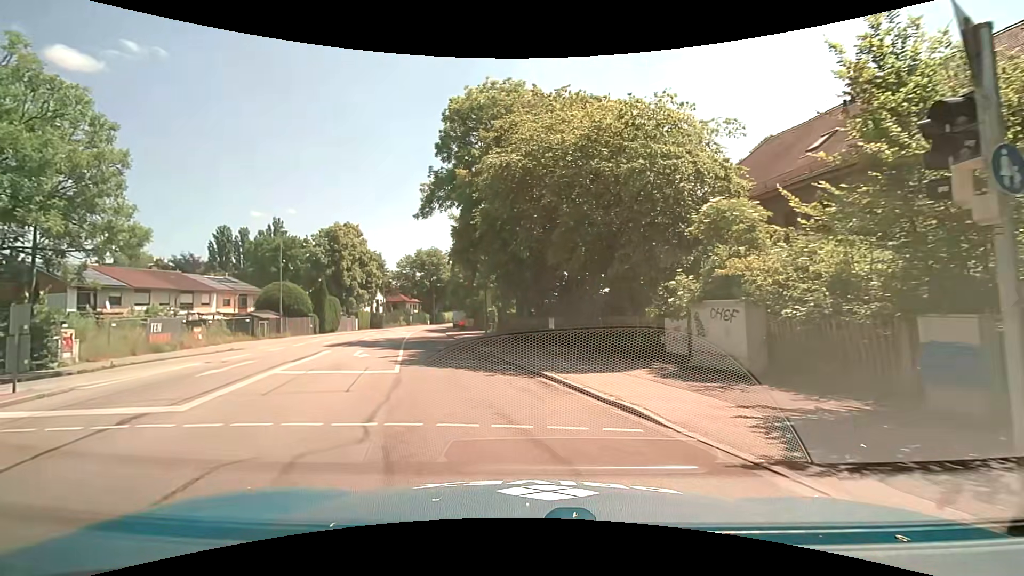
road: tertiary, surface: asphalt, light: Day
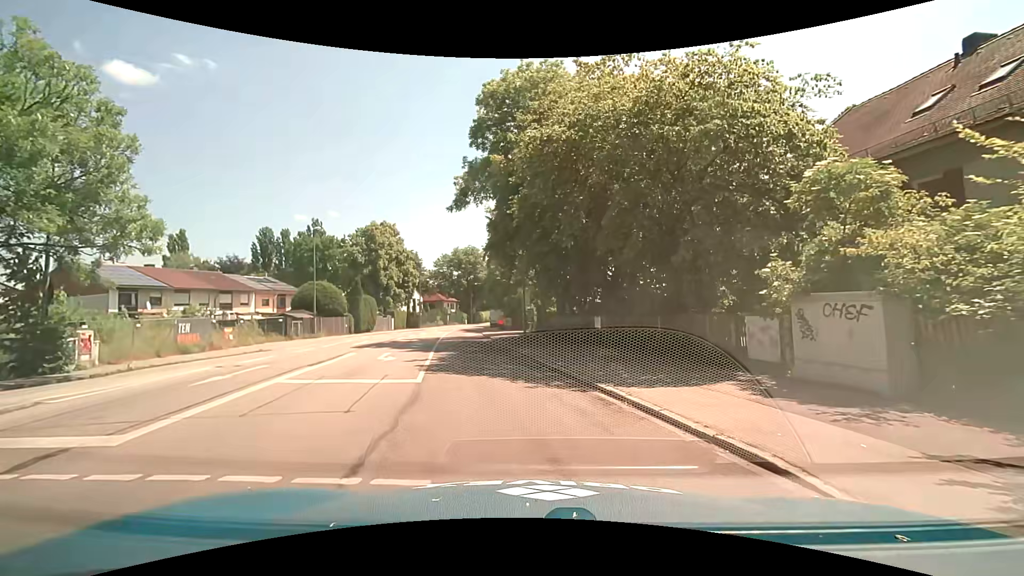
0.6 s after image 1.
(-0.2, +2.5) m; -6°
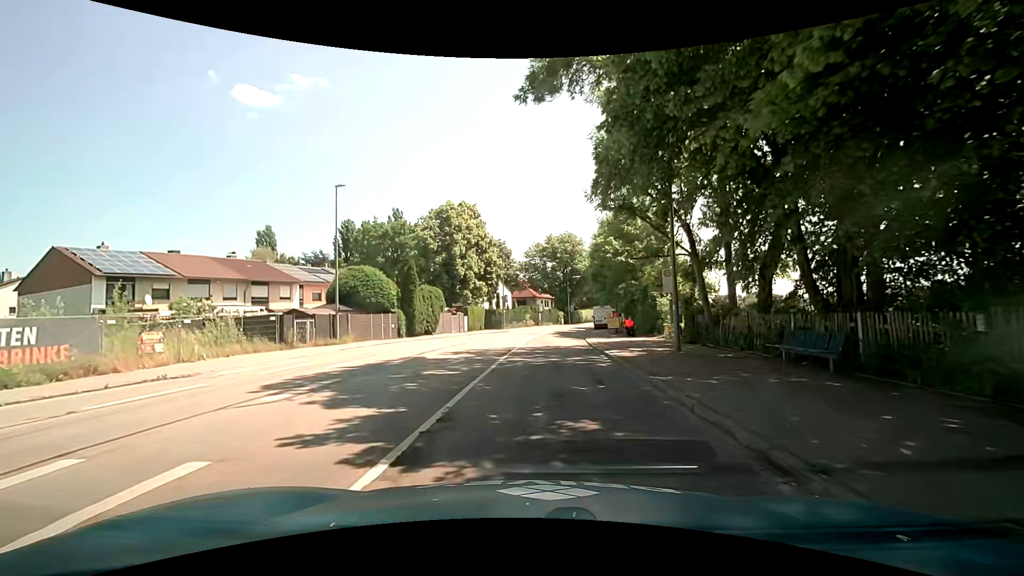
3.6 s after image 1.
(-1.7, +17.6) m; -12°
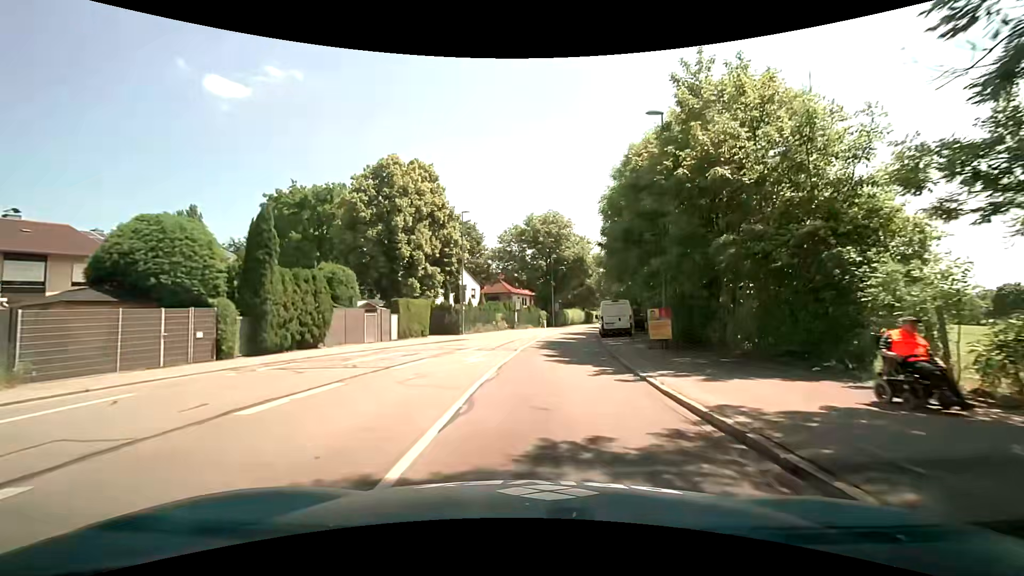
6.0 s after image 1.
(+0.5, +20.3) m; +3°
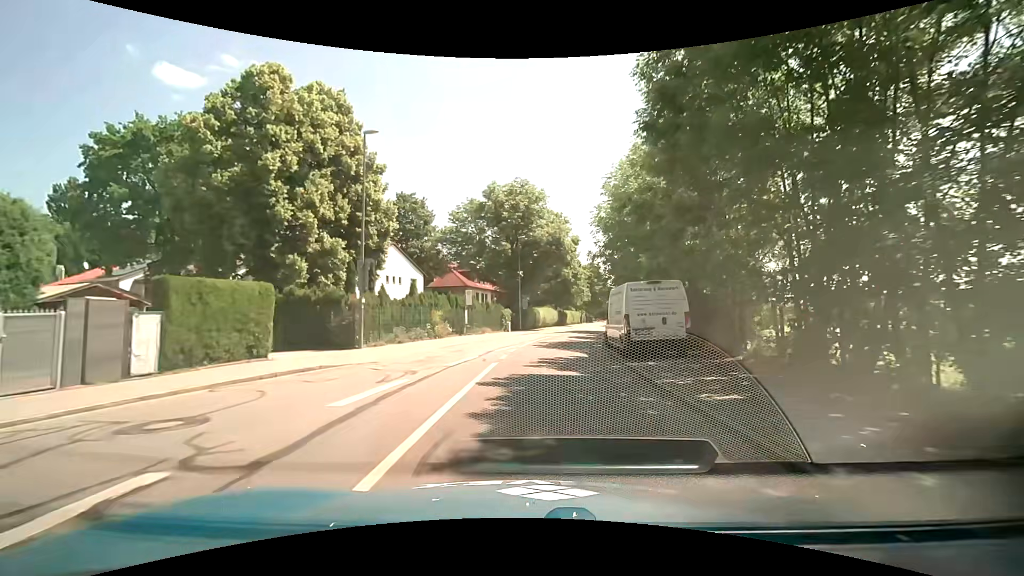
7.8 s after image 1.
(+0.5, +17.8) m; +3°
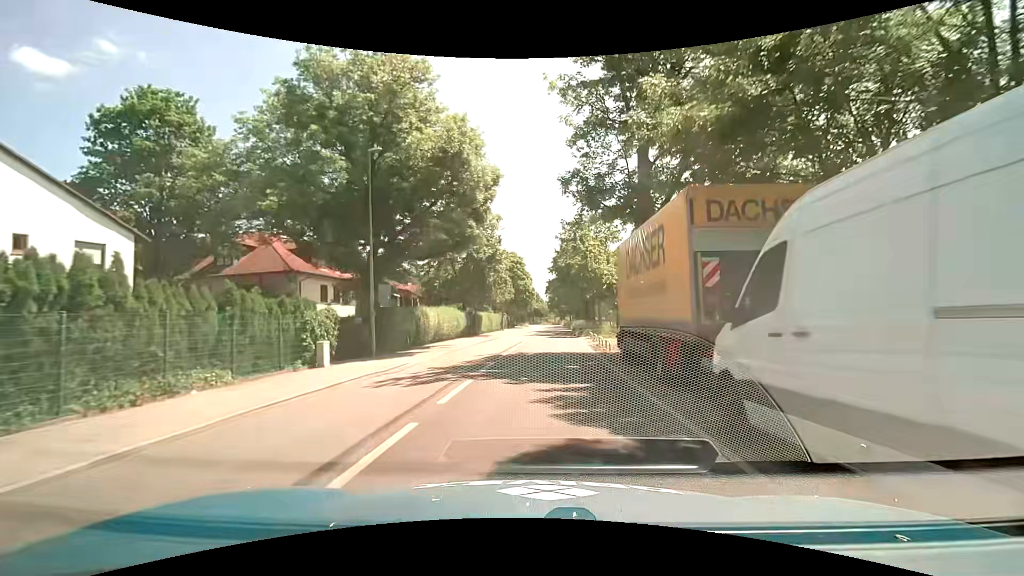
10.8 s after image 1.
(+2.5, +29.8) m; +10°
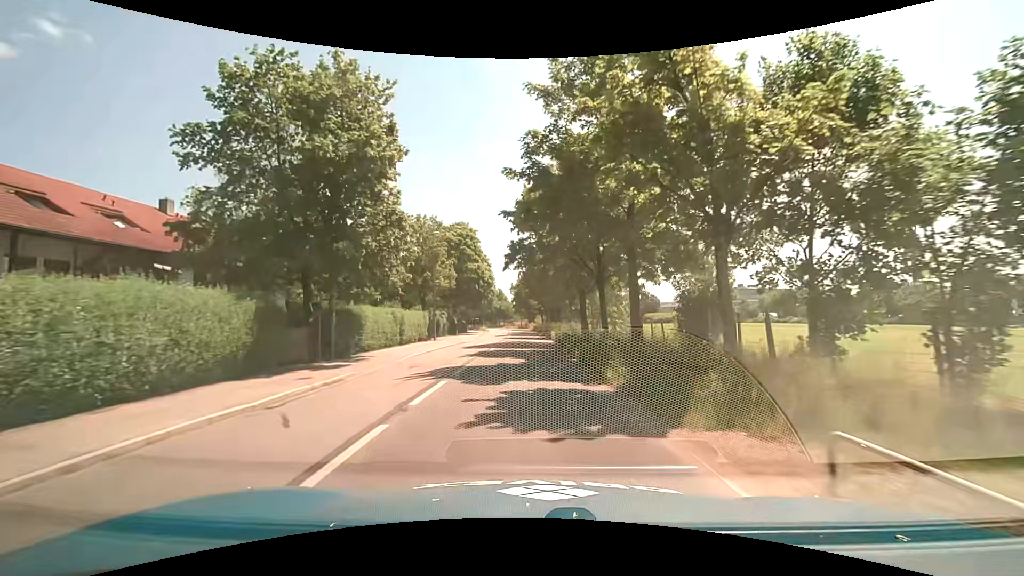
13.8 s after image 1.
(+1.4, +31.6) m; +4°
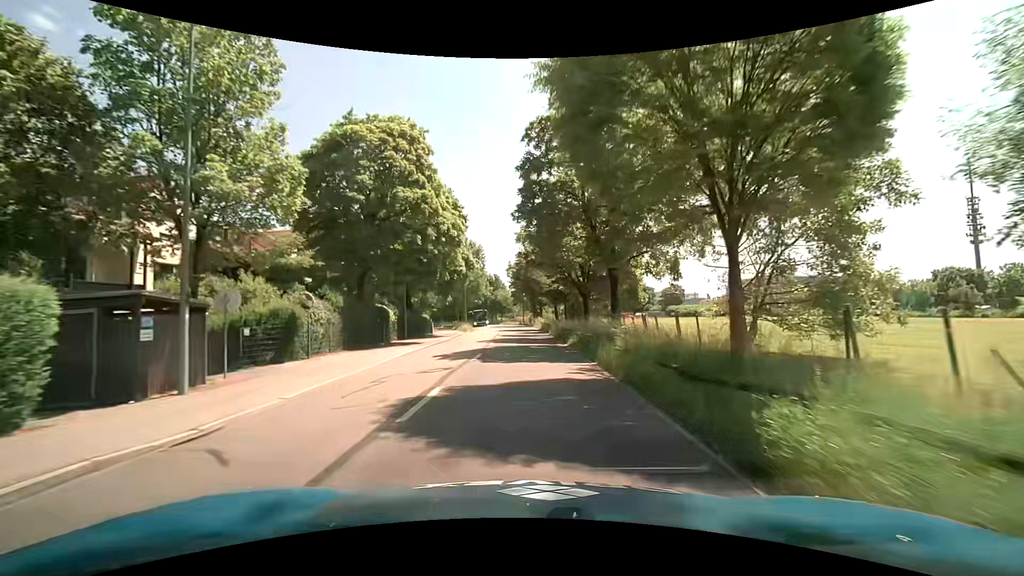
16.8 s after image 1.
(0.0, +34.5) m; 0°
(0, +10) (0, +20) (0, +30) (0, +40) (0, +50) (-1, +60) (-2, +70) (-3, +80) (-4, +90) (-6, +100) m
